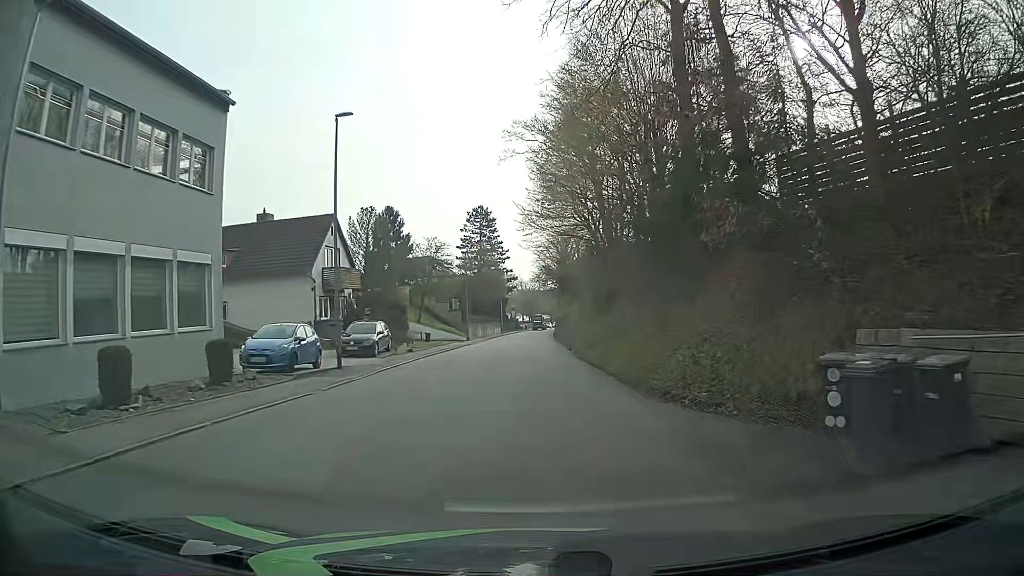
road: tertiary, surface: asphalt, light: Day
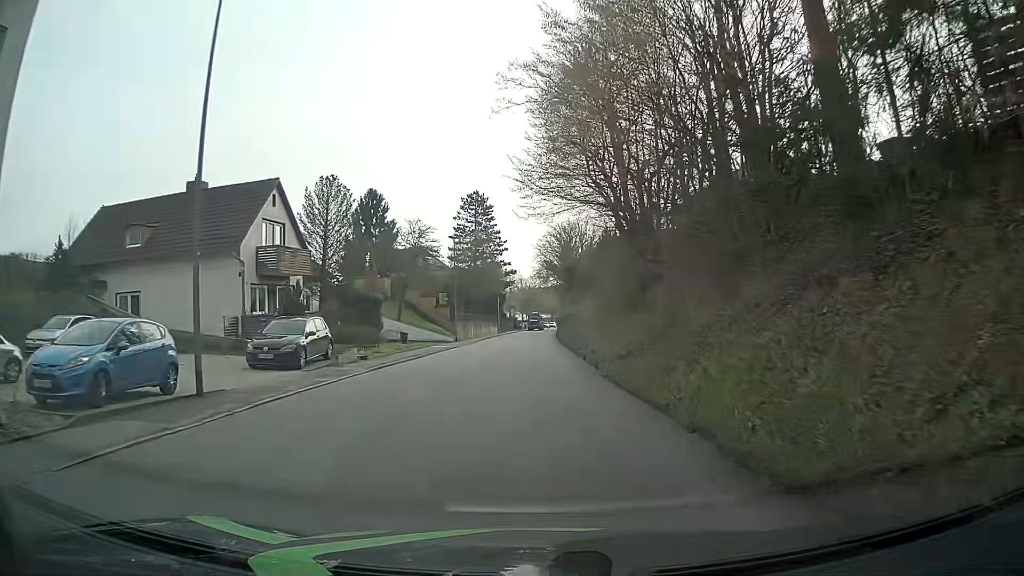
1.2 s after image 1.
(0.0, +9.5) m; +1°
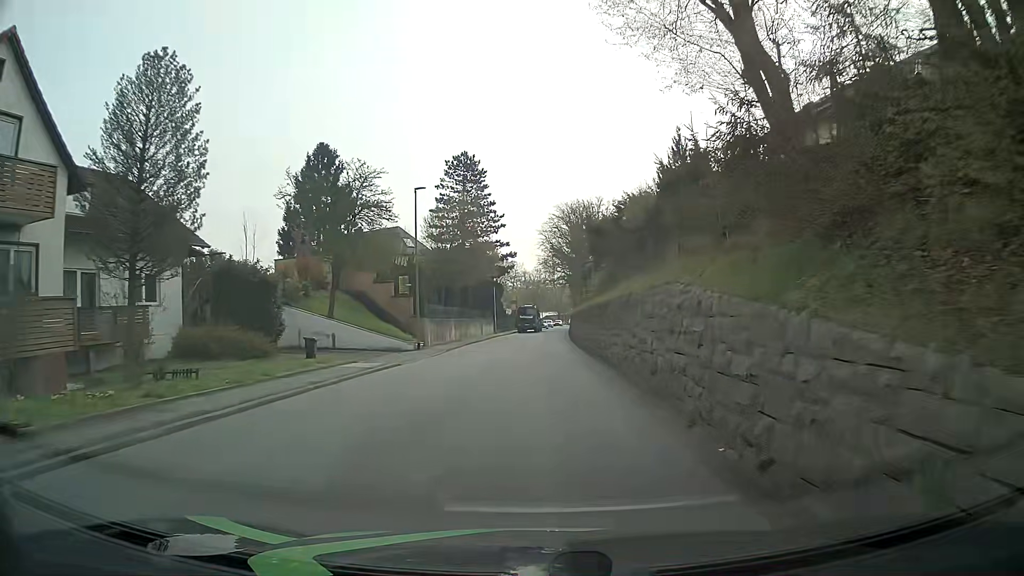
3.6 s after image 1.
(-0.3, +19.2) m; 0°
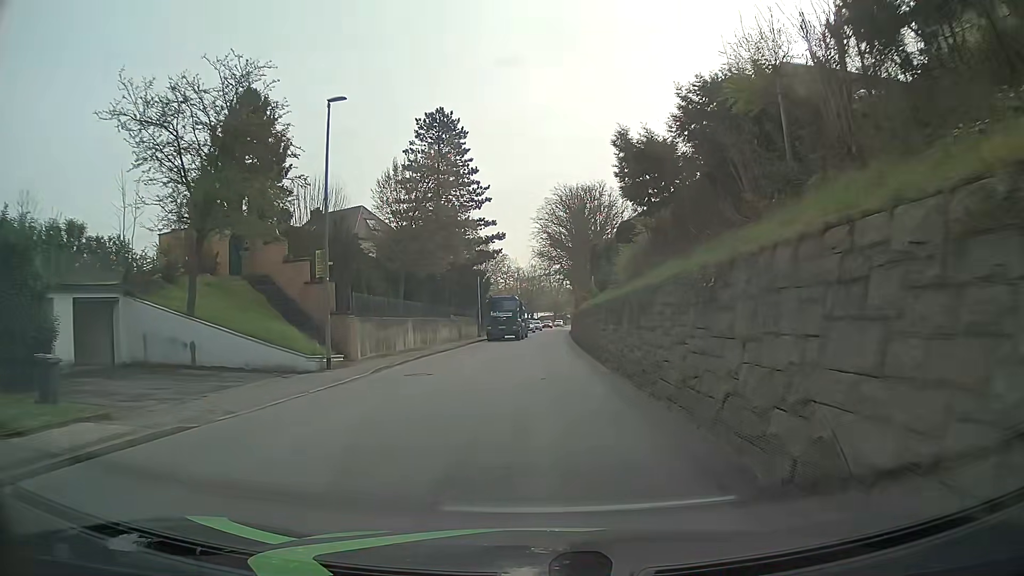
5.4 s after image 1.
(-0.2, +14.3) m; 0°
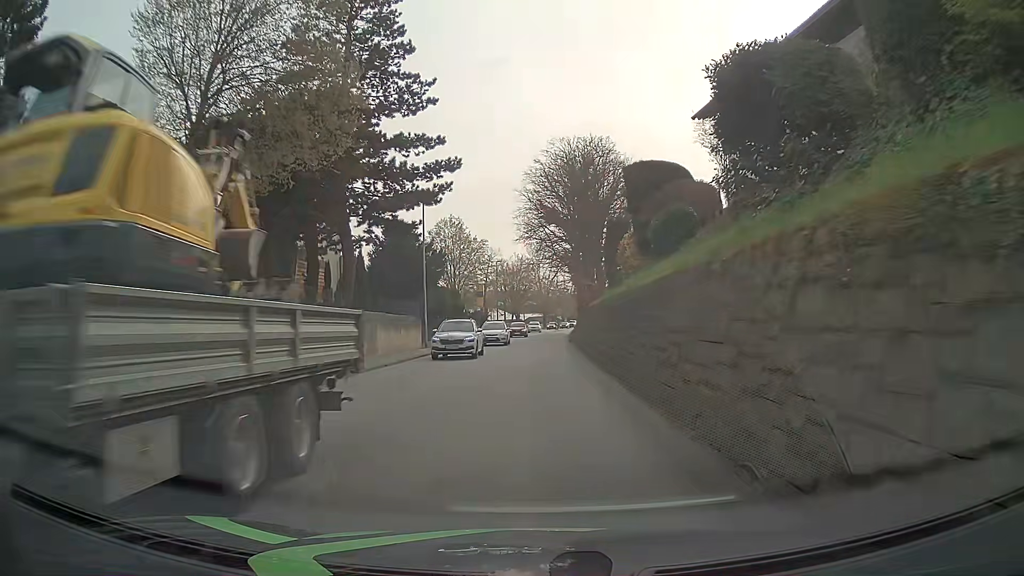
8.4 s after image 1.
(+0.2, +23.9) m; +1°
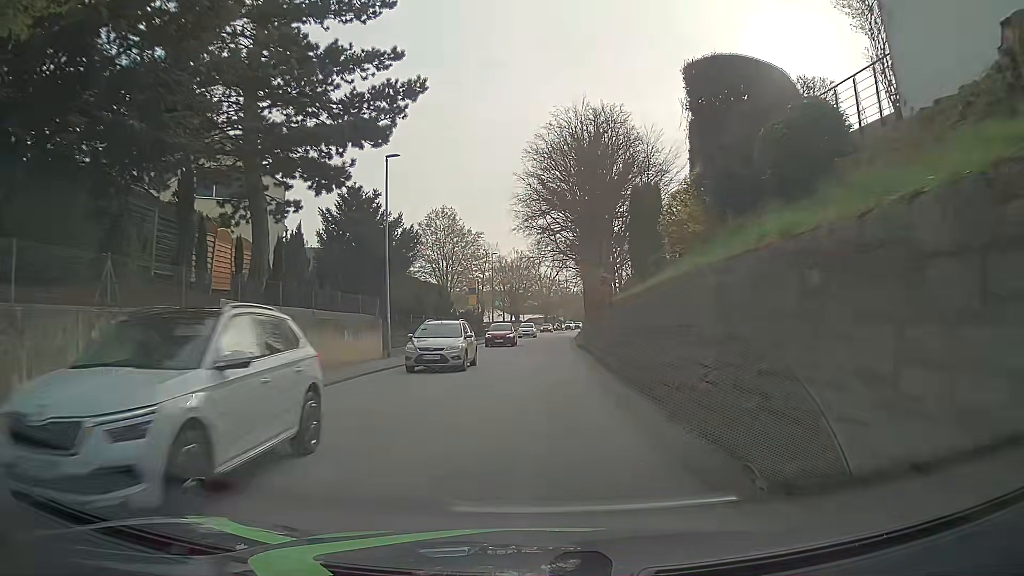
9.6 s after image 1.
(-0.1, +9.5) m; -1°
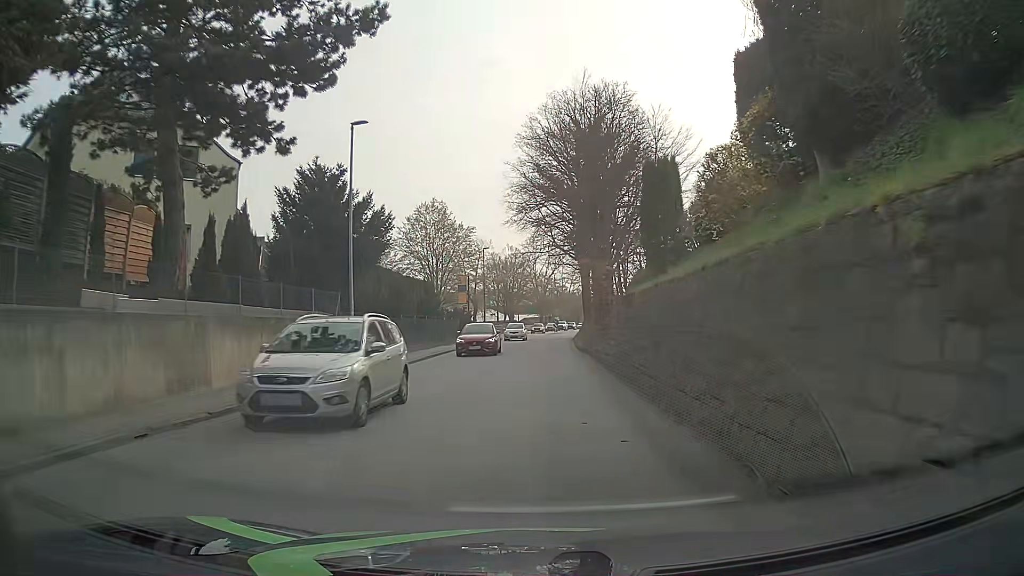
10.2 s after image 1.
(+0.1, +4.8) m; +1°
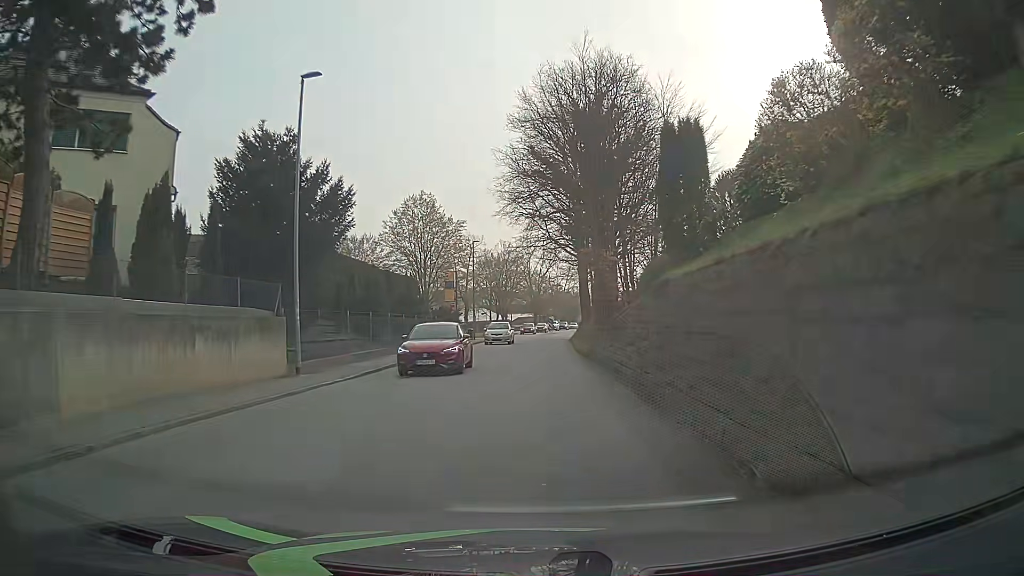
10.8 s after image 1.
(0.0, +4.8) m; 0°
(0, +10) (0, +20) (0, +30) (+1, +40) (+1, +50) (+2, +60) (+3, +70) (+4, +80) (+5, +90) (+5, +100) m
